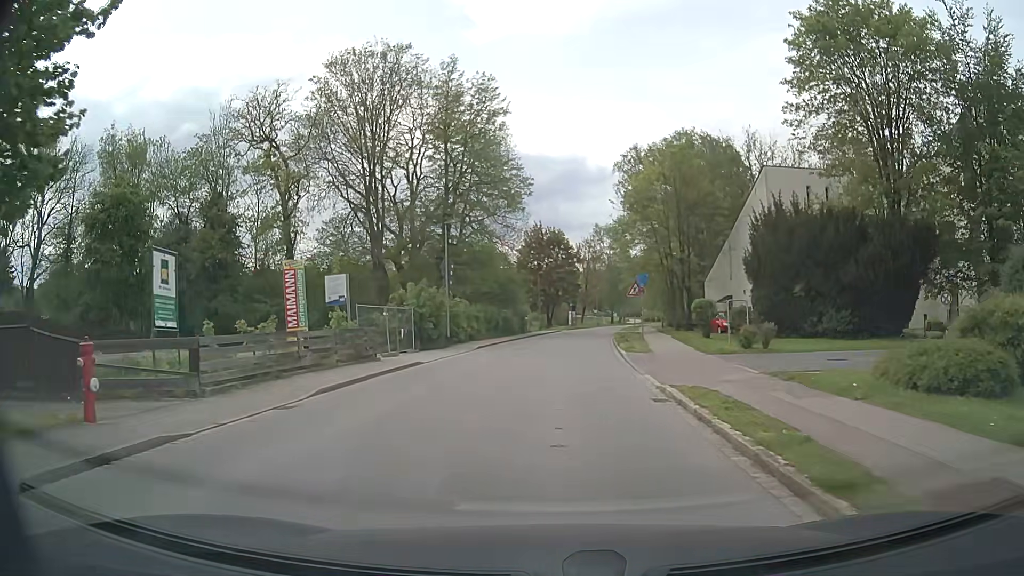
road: residential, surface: asphalt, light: Day
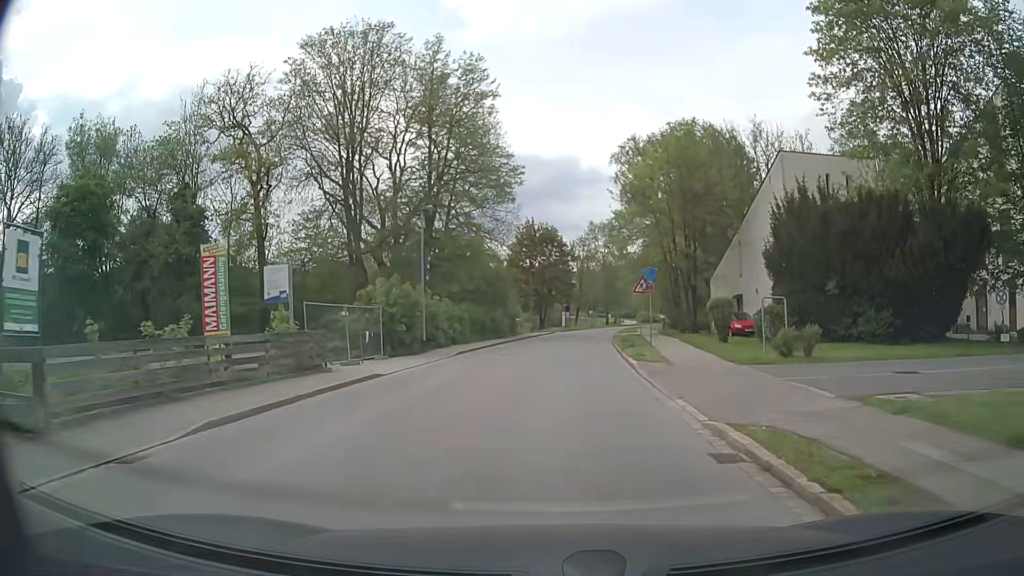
(+0.1, +4.6) m; +1°
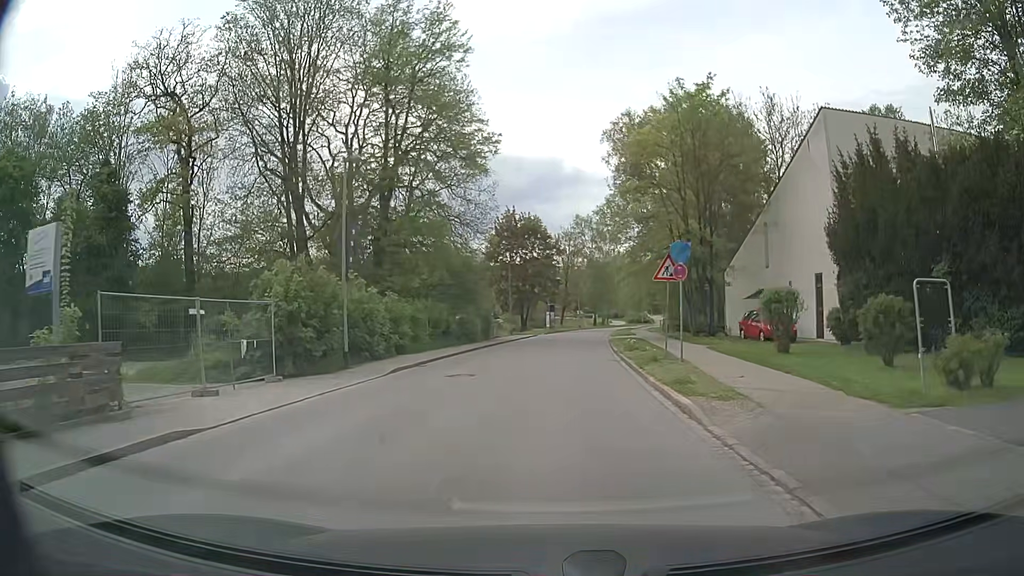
(+0.1, +9.2) m; +1°
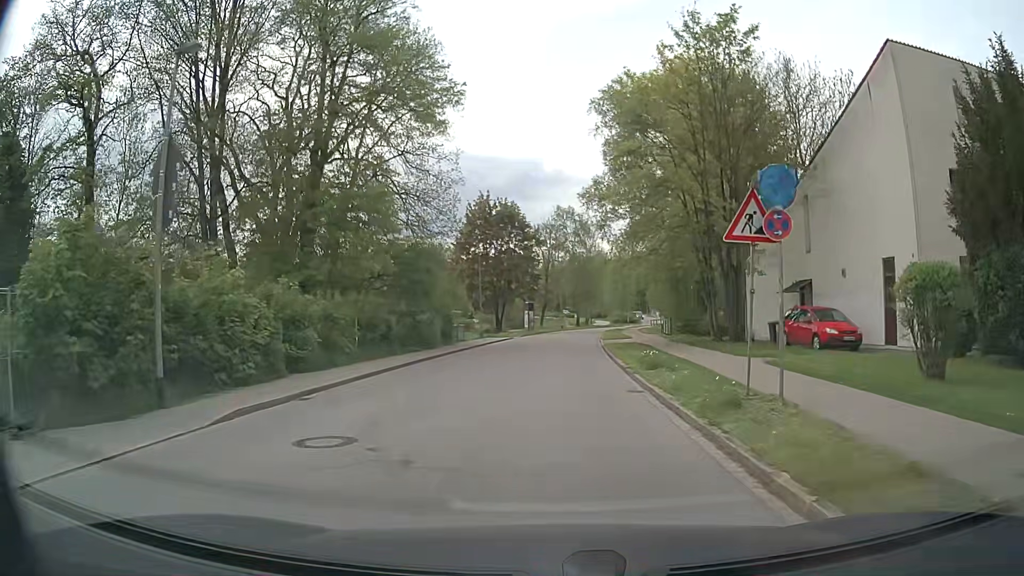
(+0.1, +9.2) m; +2°
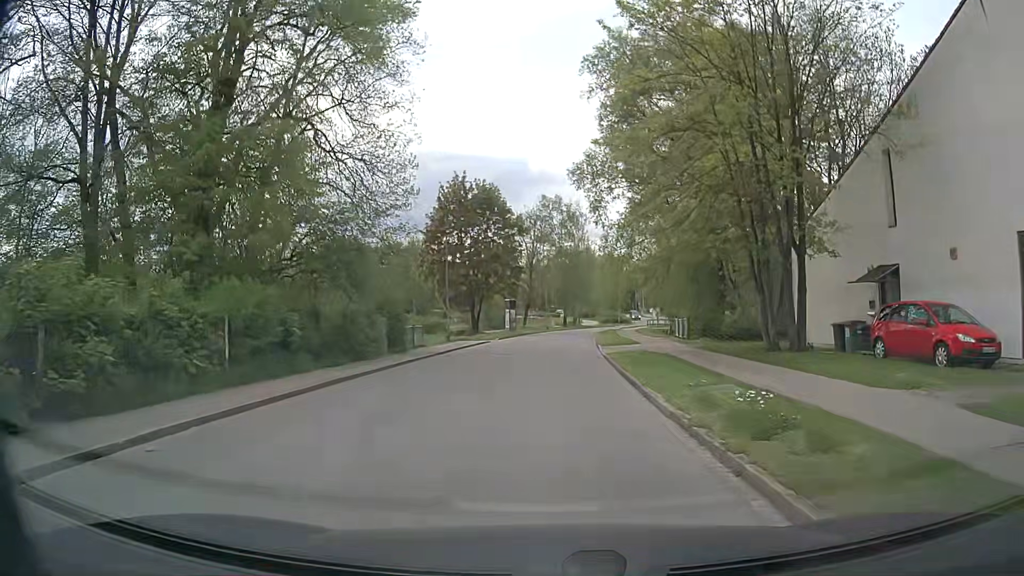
(+0.1, +9.1) m; +1°
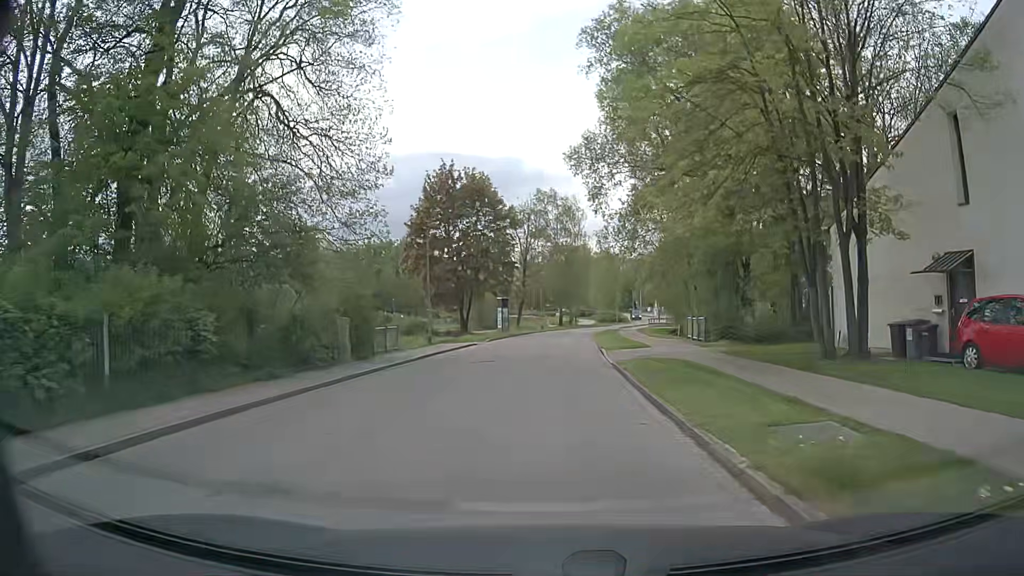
(0.0, +4.5) m; 0°
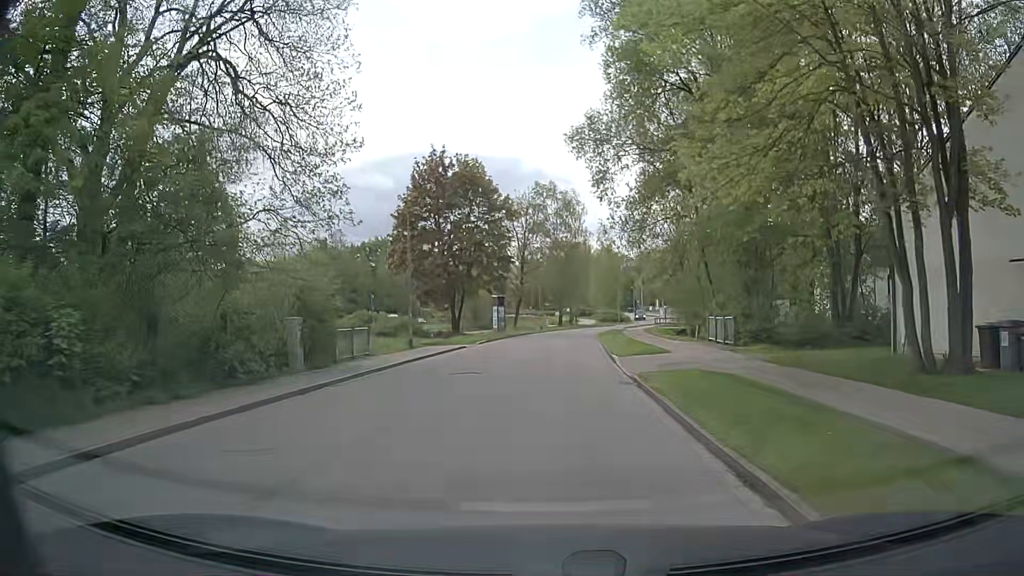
(0.0, +4.5) m; 0°
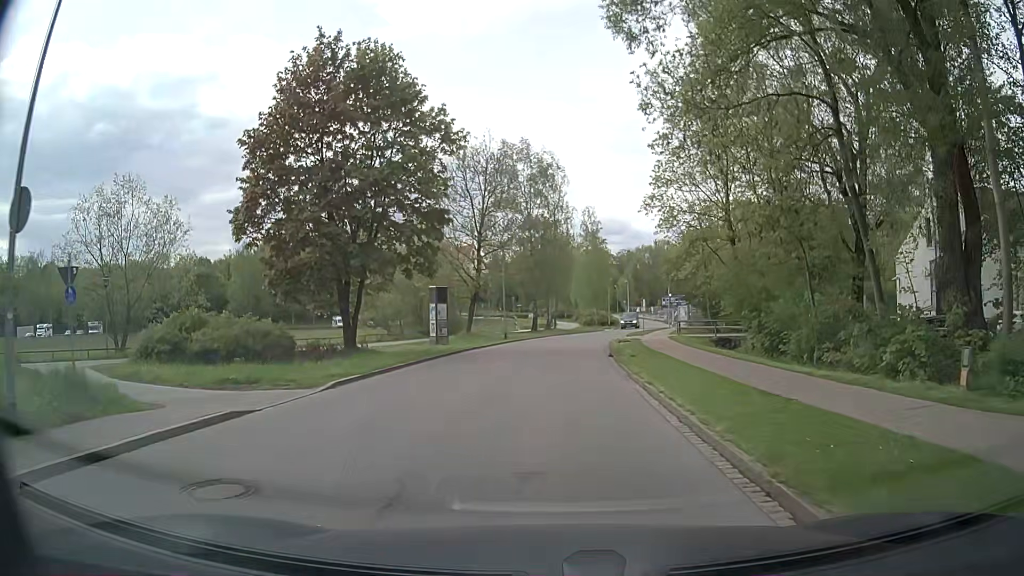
(+0.5, +22.5) m; +3°
(0, +10) (0, +20) (0, +30) (+2, +40) (+3, +50) (+6, +59) (+8, +69) (+11, +79) (+13, +89) (+14, +99) m
